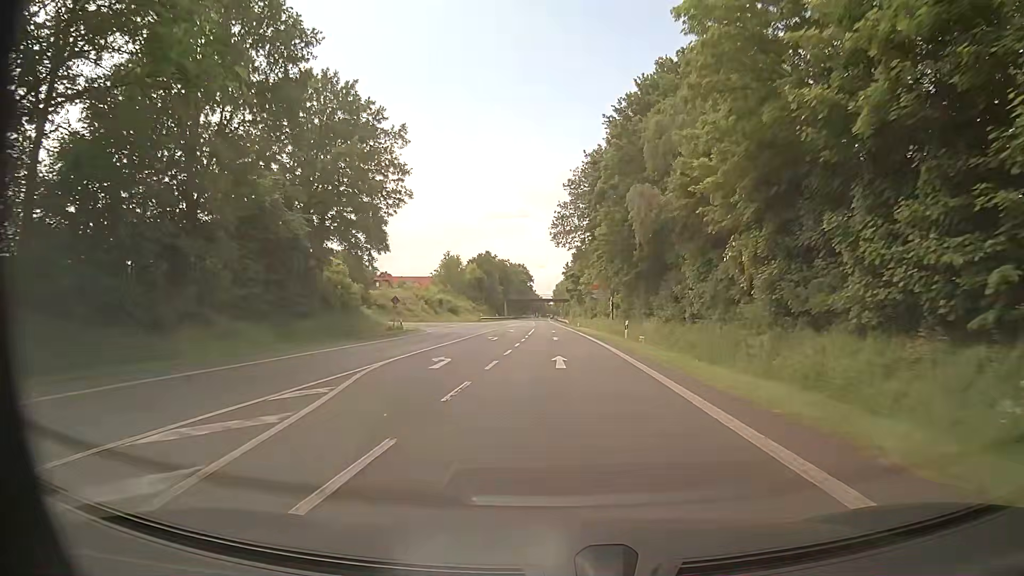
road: primary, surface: asphalt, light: Day
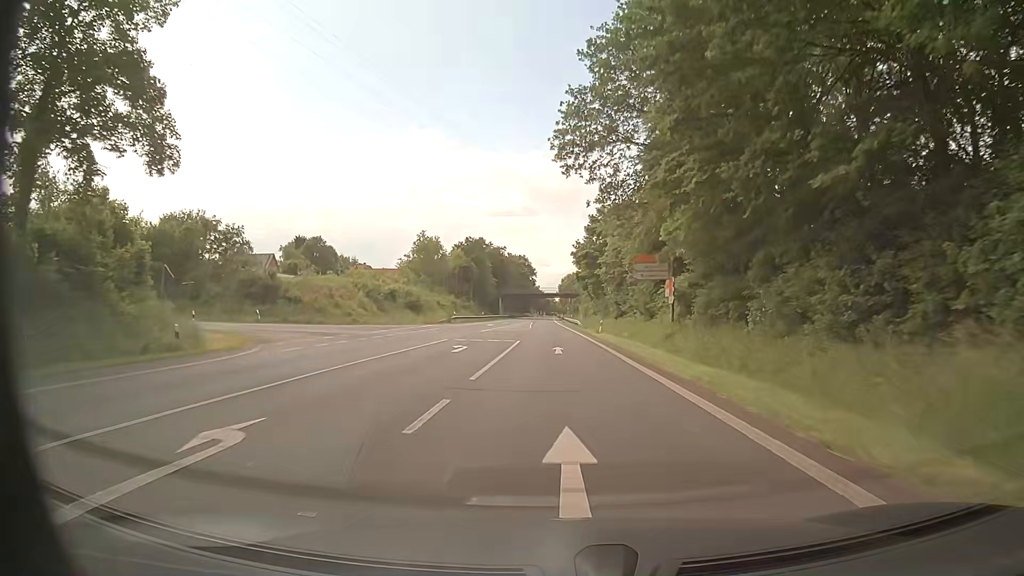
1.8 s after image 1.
(-0.1, +33.8) m; -1°
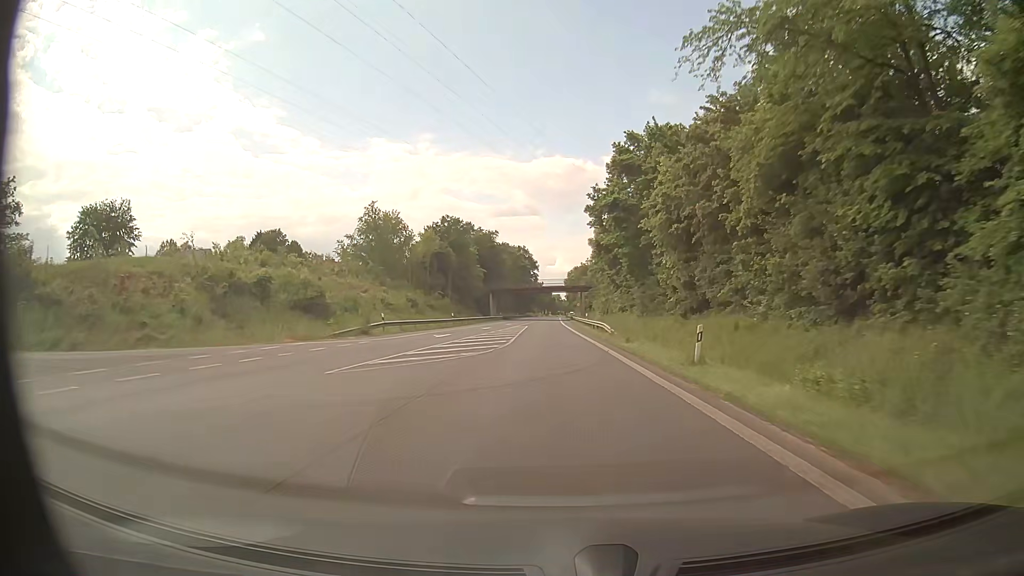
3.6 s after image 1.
(0.0, +33.9) m; 0°
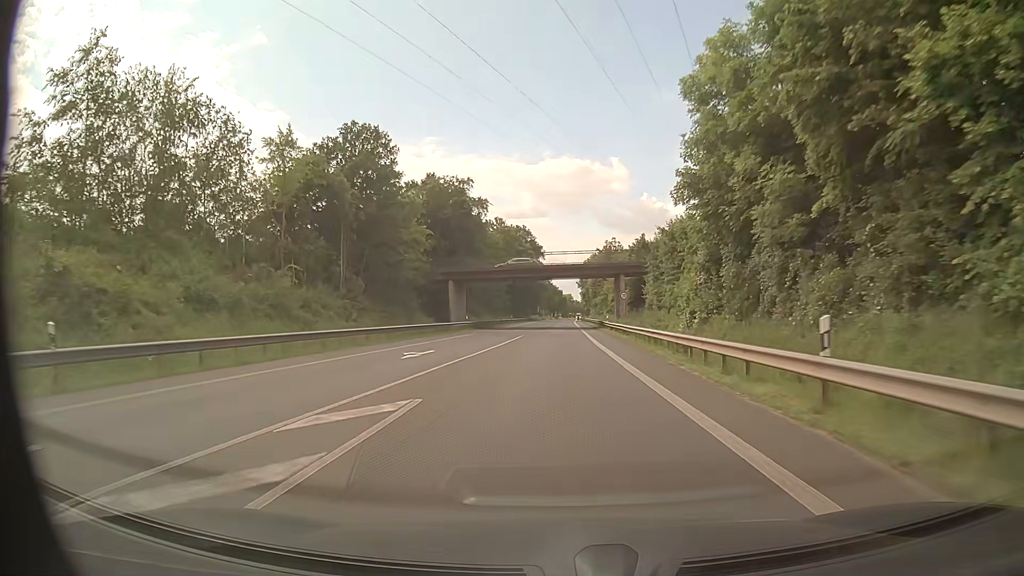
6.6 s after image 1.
(-0.7, +56.6) m; -1°
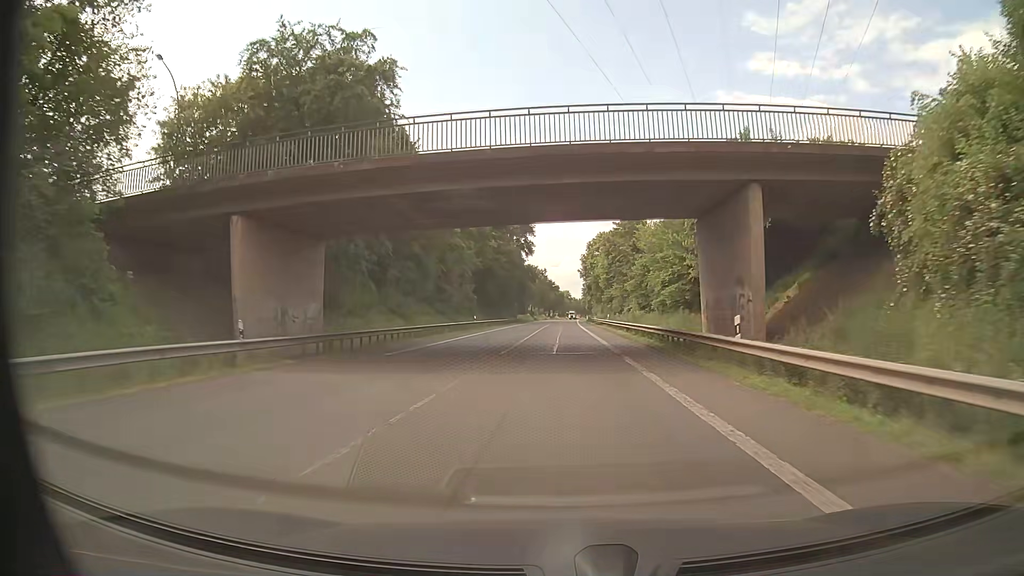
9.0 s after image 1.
(+0.1, +45.2) m; 0°
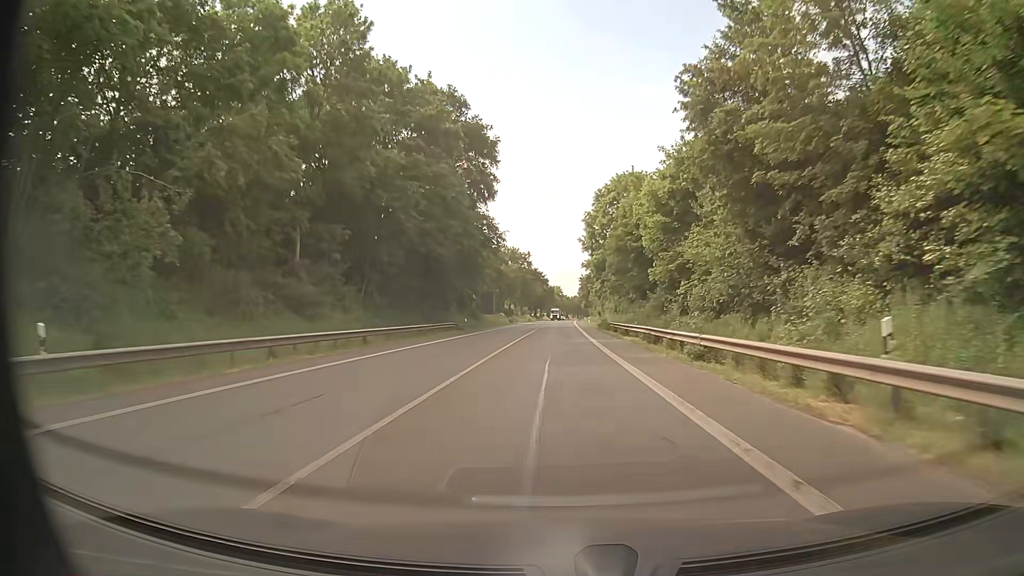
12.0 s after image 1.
(+0.6, +56.4) m; +1°
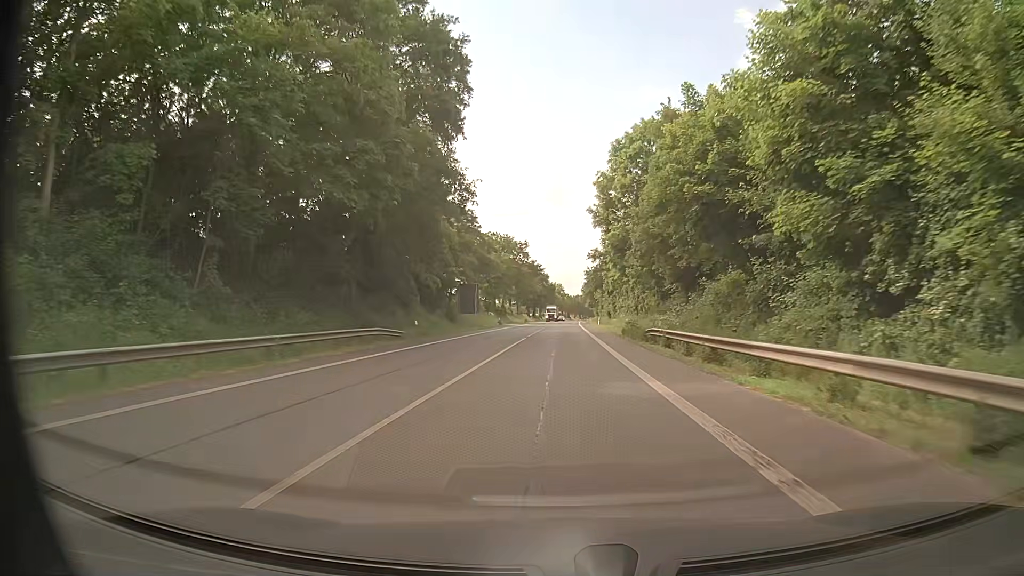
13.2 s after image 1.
(0.0, +22.5) m; 0°
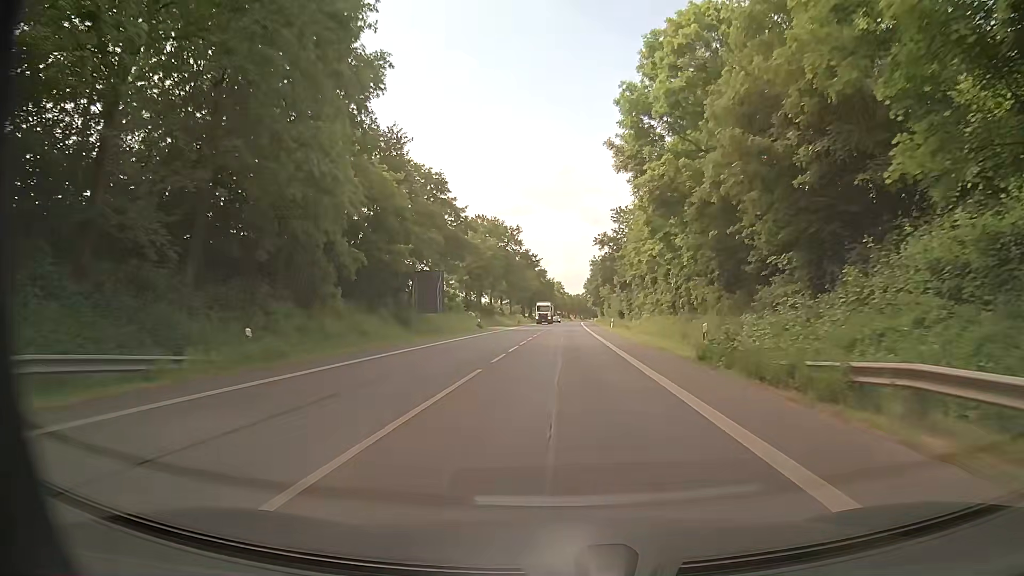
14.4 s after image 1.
(0.0, +22.5) m; 0°
(0, +10) (0, +20) (0, +30) (0, +40) (0, +50) (0, +60) (0, +70) (+1, +80) (+1, +90) (+1, +100) m
